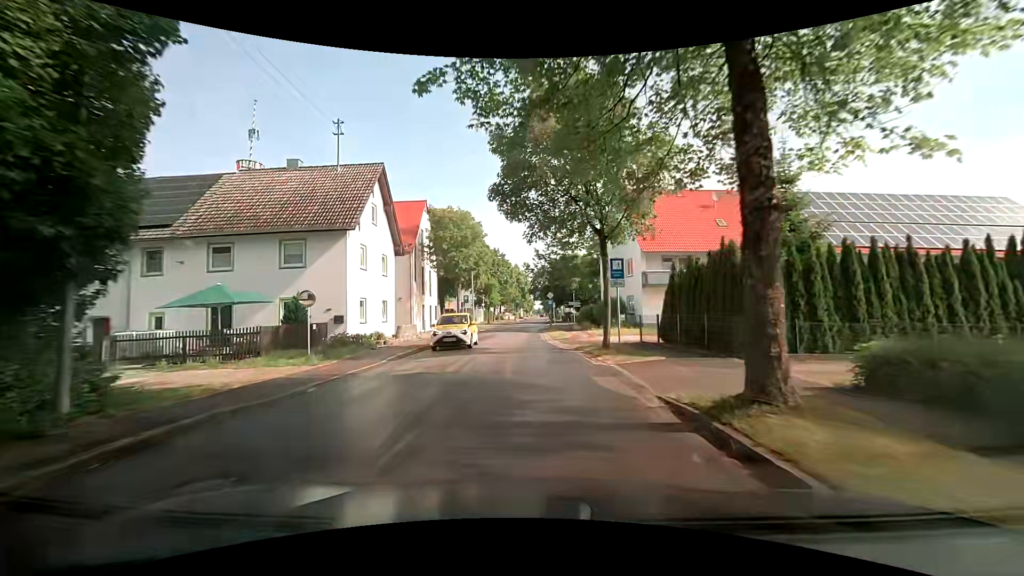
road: tertiary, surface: asphalt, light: Day
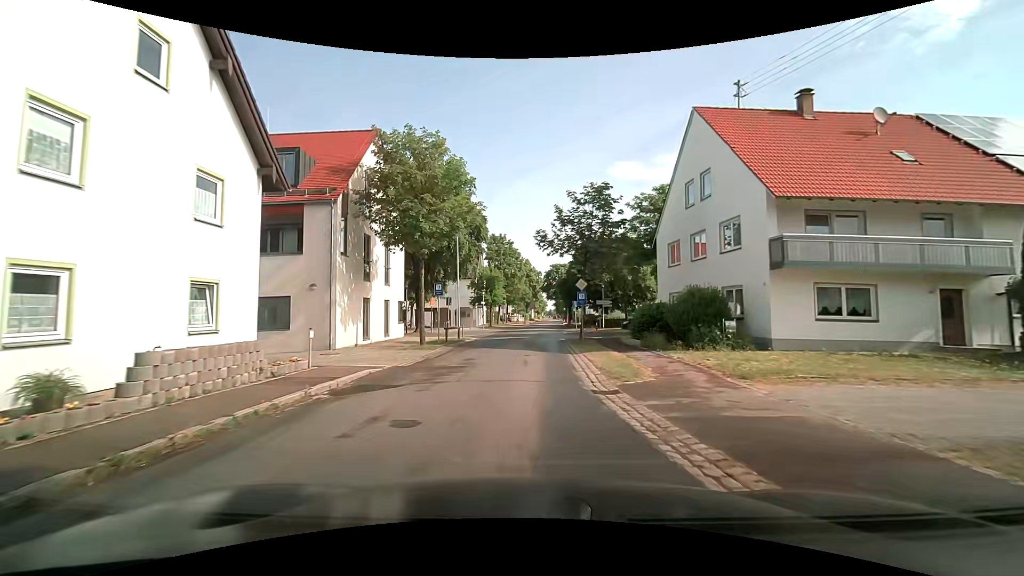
(-0.3, +16.9) m; -2°
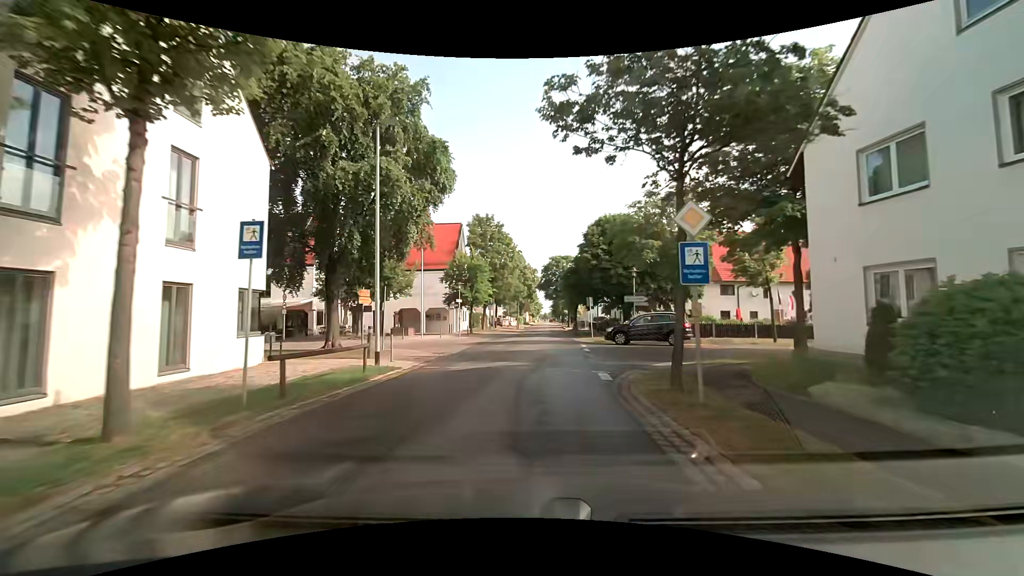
(+0.2, +16.5) m; 0°
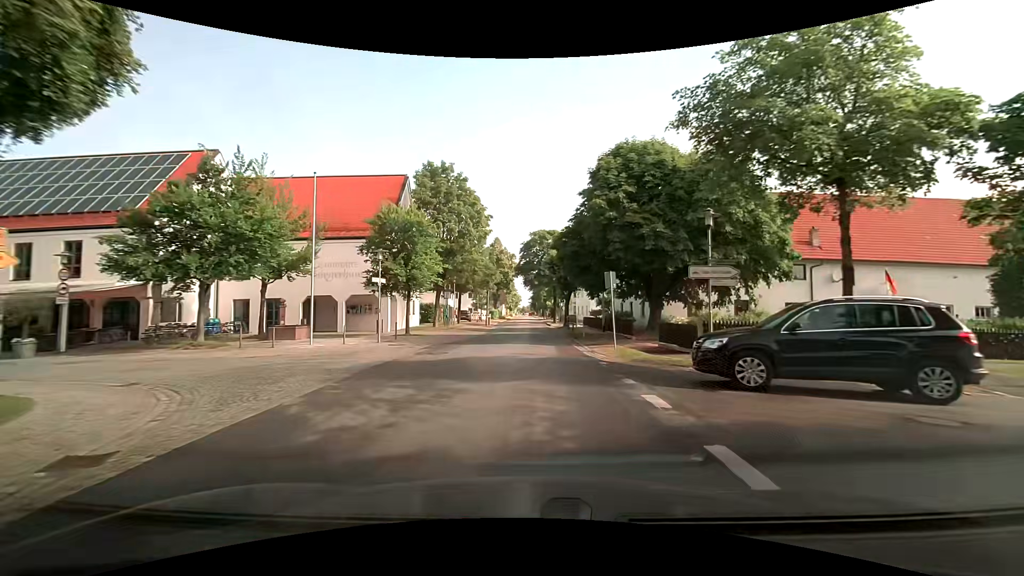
(+0.5, +17.3) m; +4°
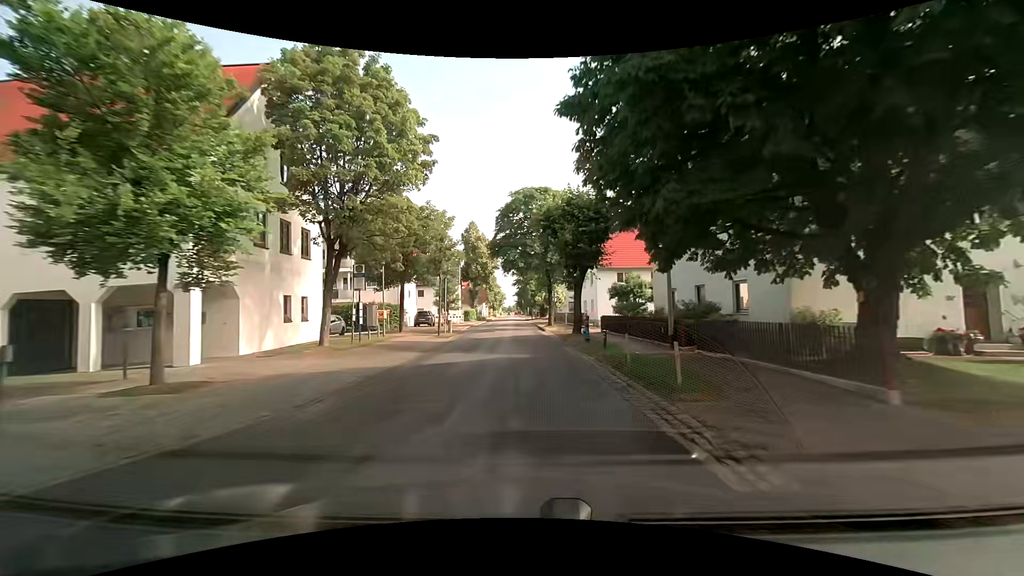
(0.0, +19.0) m; 0°
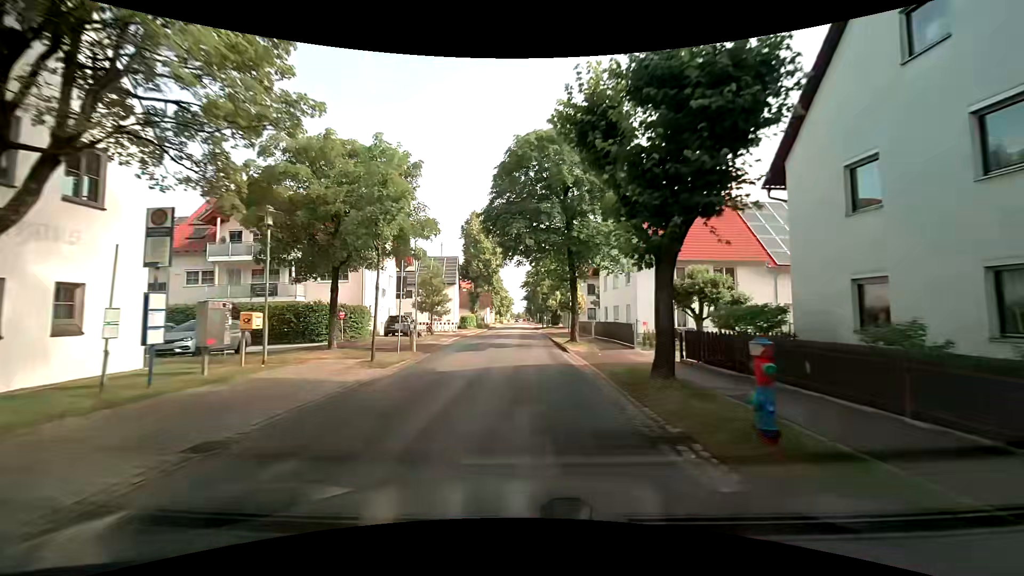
(-0.1, +13.3) m; -2°
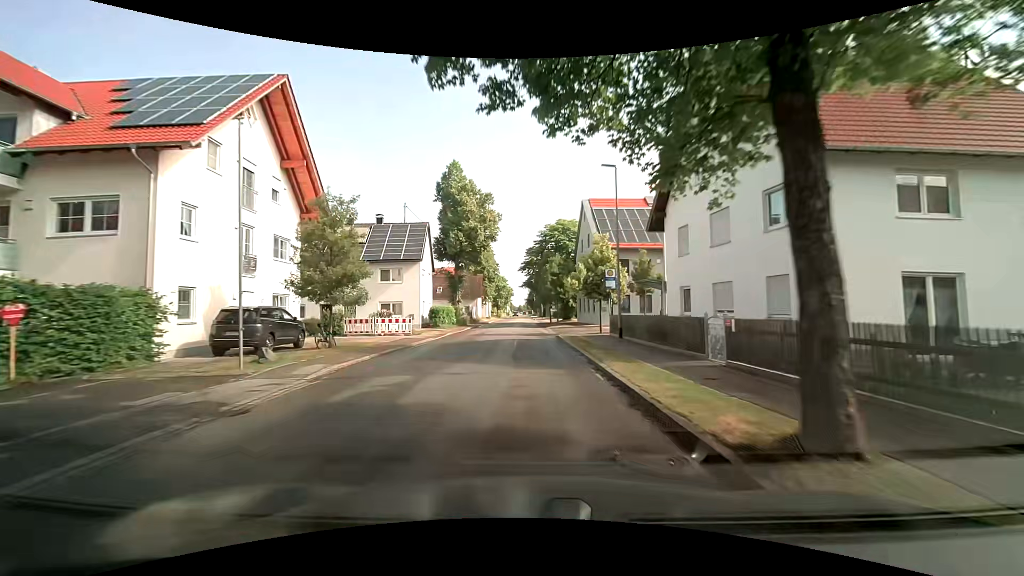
(+0.2, +20.6) m; +1°
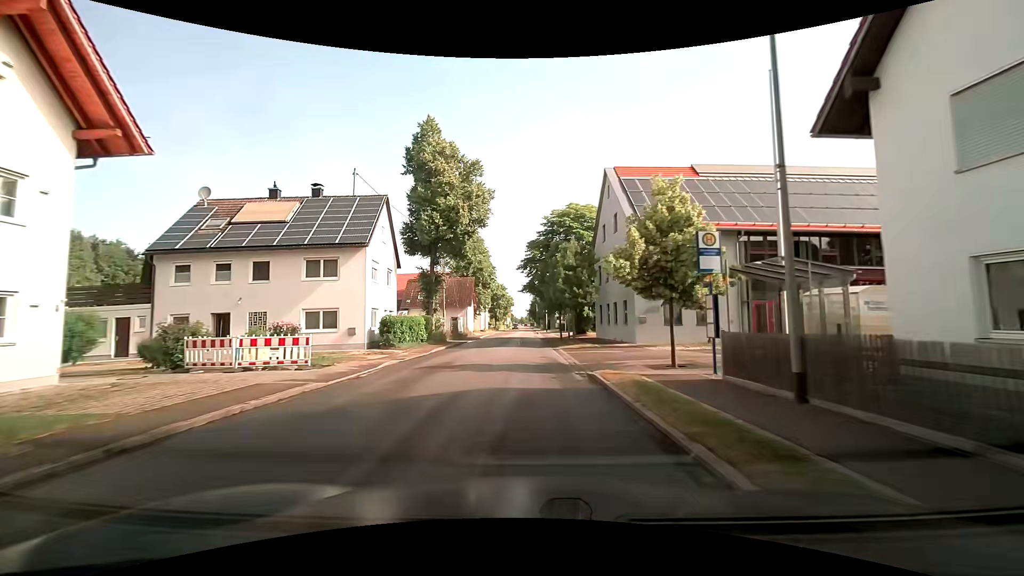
(-0.2, +14.3) m; -1°
(0, +10) (0, +20) (0, +30) (0, +40) (-1, +50) (-1, +60) (-1, +70) (-1, +80) (-1, +90) (-1, +100) m
